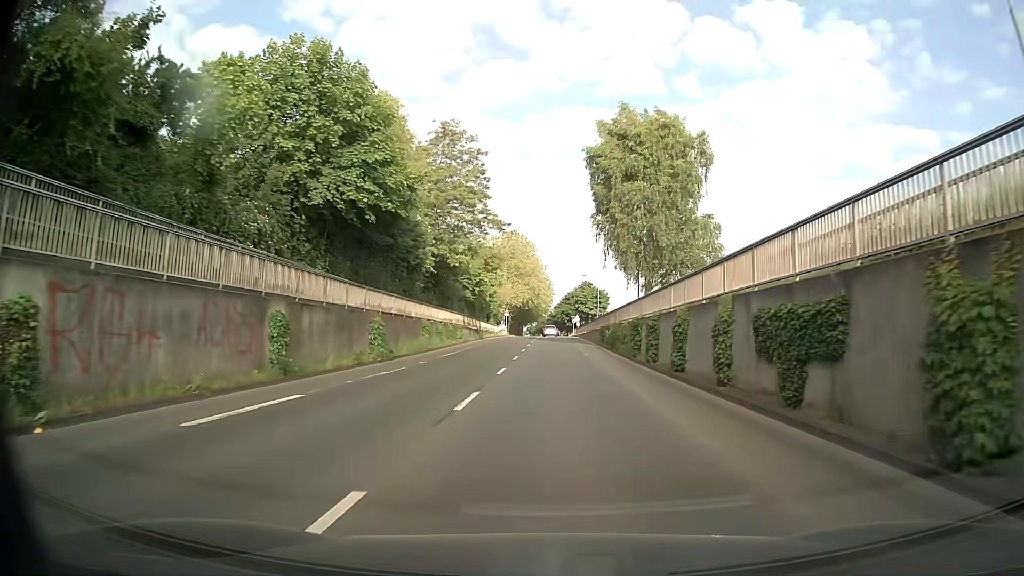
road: secondary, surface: asphalt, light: Day
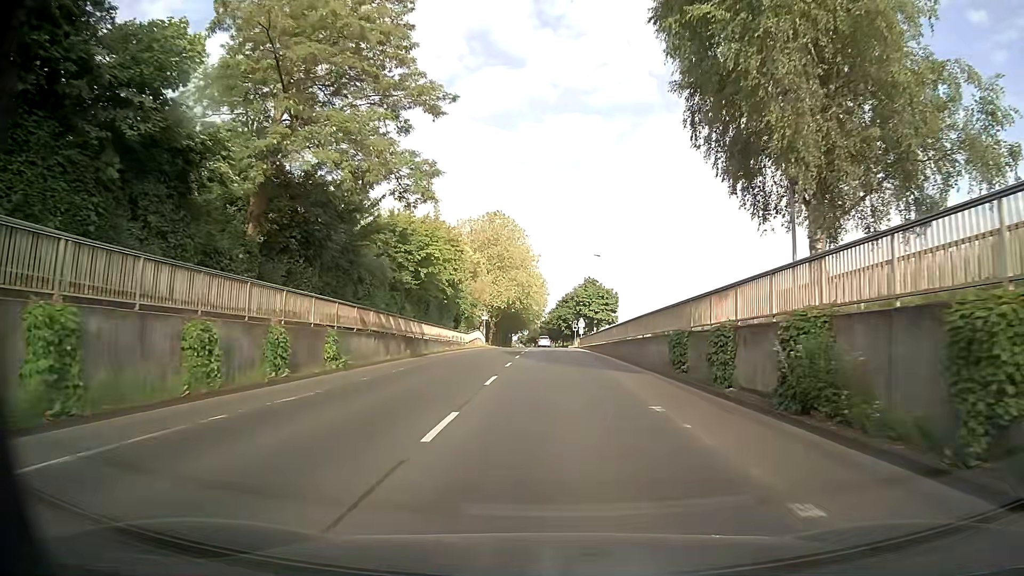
(+0.2, +30.5) m; +1°
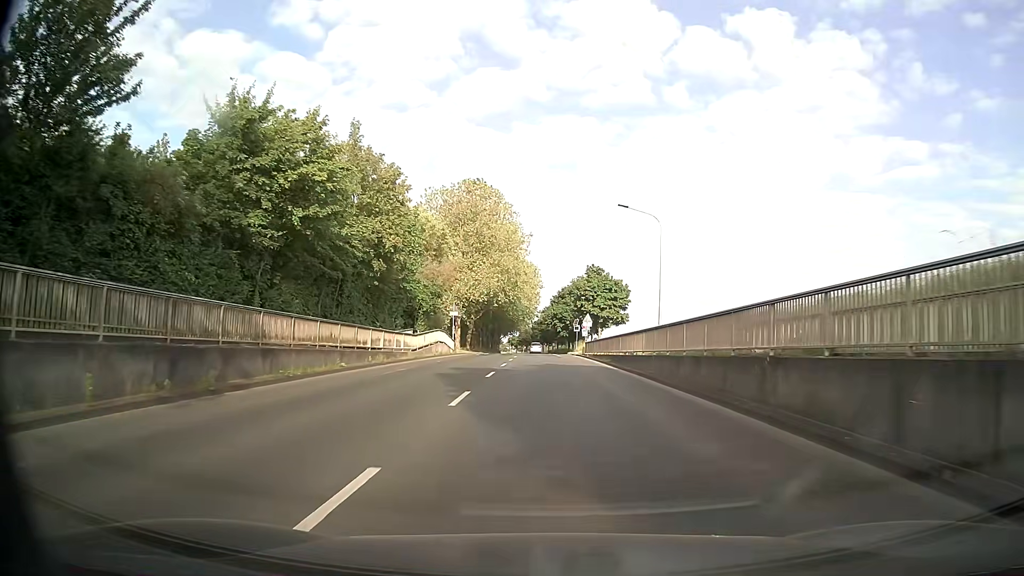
(0.0, +22.9) m; +1°
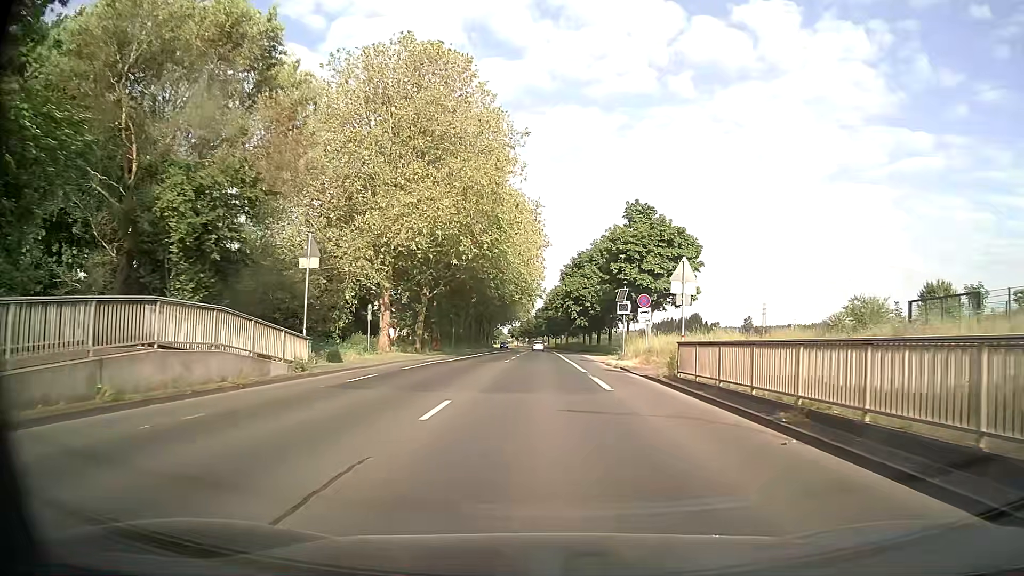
(-0.4, +38.6) m; -1°
(0, +10) (0, +20) (0, +30) (0, +40) (0, +50) (0, +60) (0, +70) (0, +80) (0, +90) (0, +100) m
